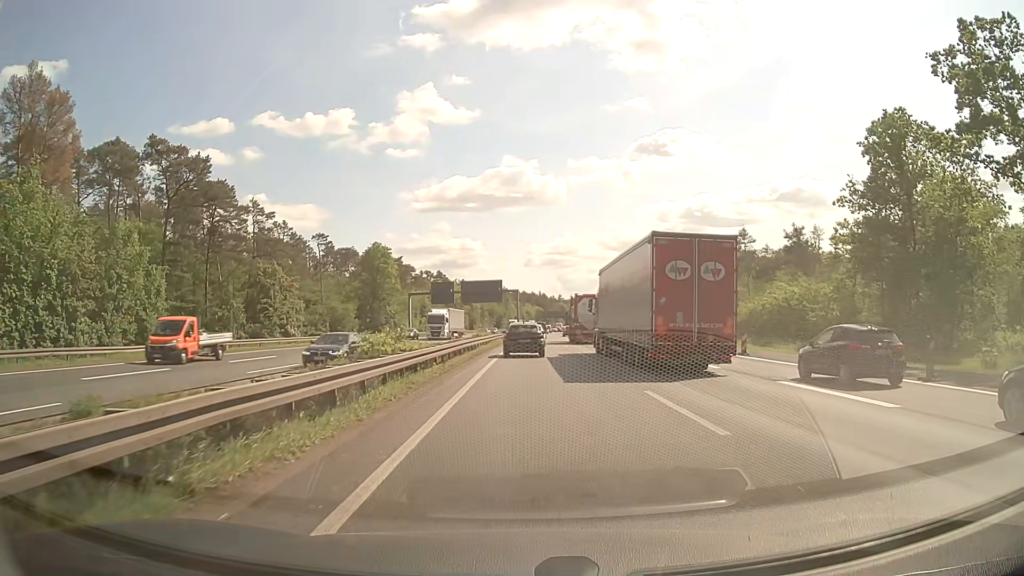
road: motorway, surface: asphalt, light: Day
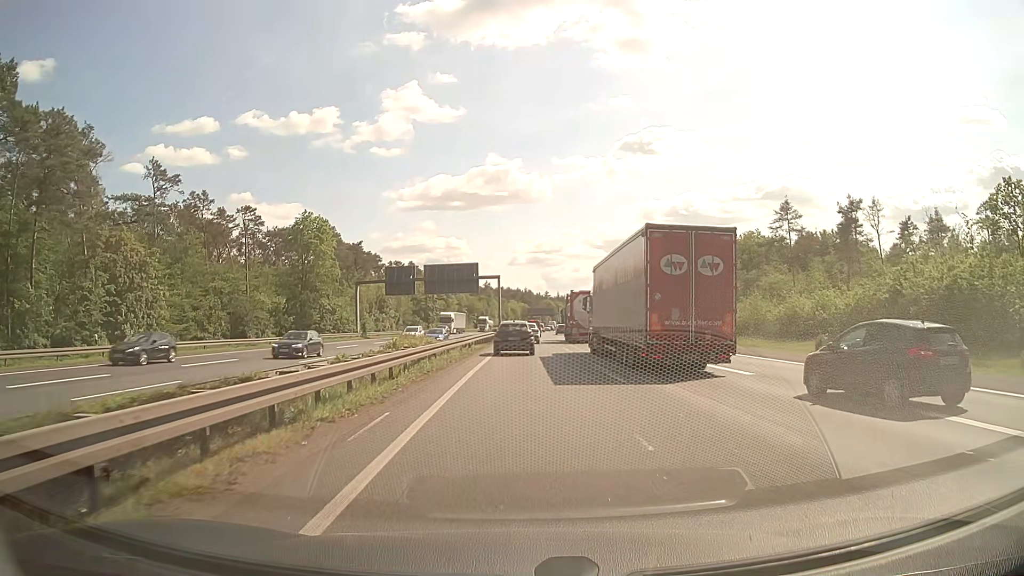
(+0.3, +28.4) m; +1°
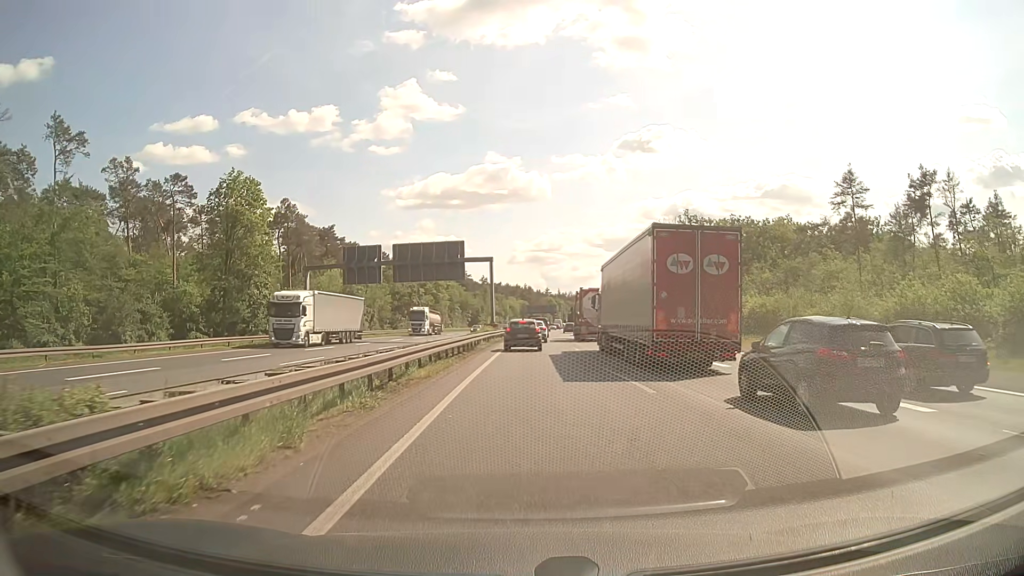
(+0.1, +21.0) m; +1°
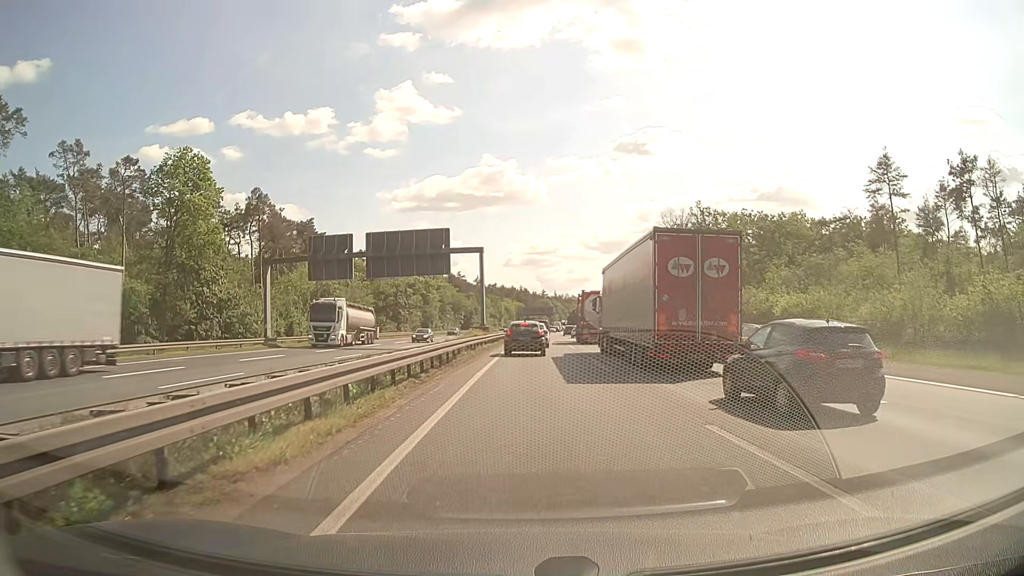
(0.0, +10.1) m; 0°
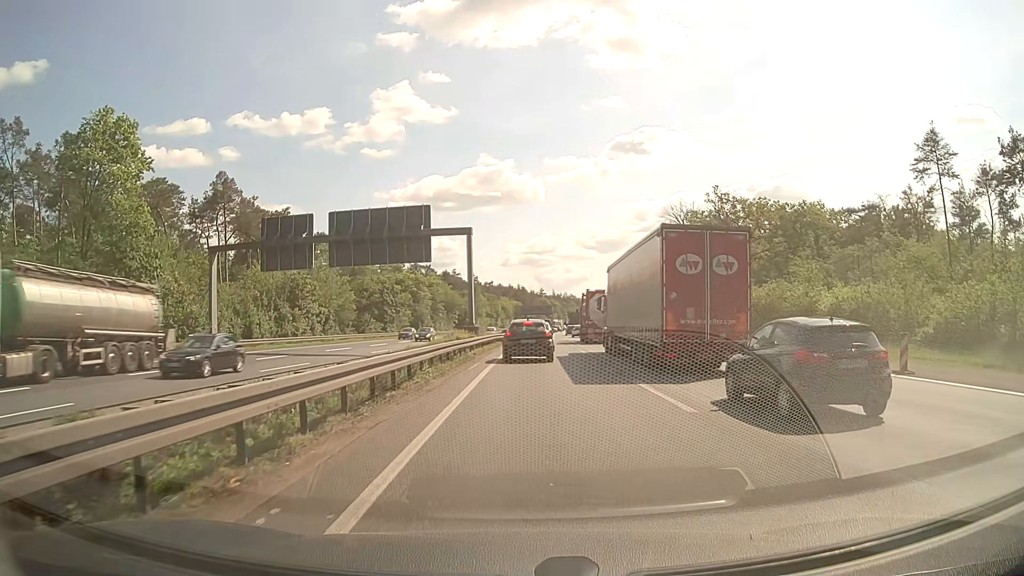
(0.0, +10.6) m; 0°
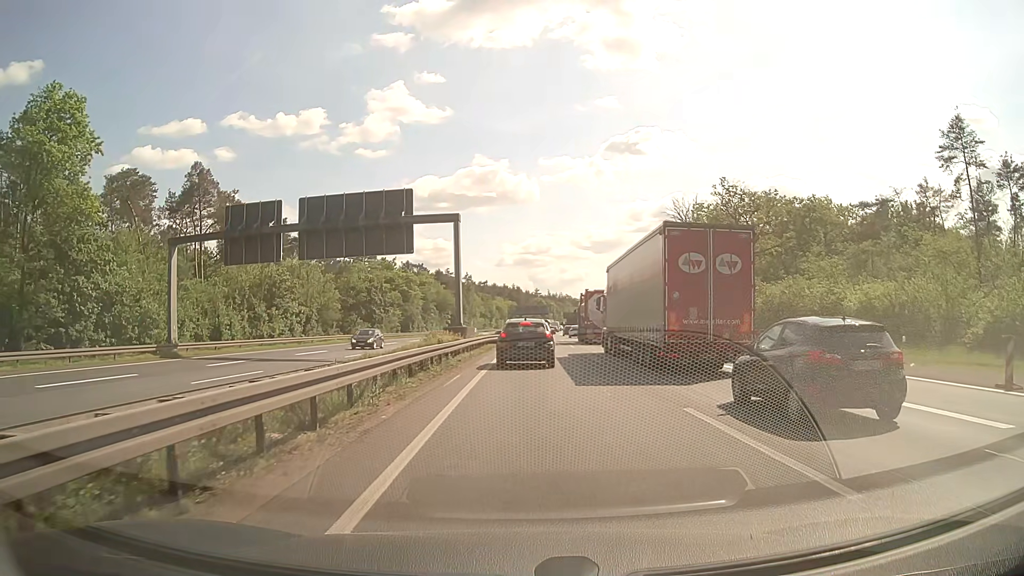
(0.0, +5.5) m; 0°
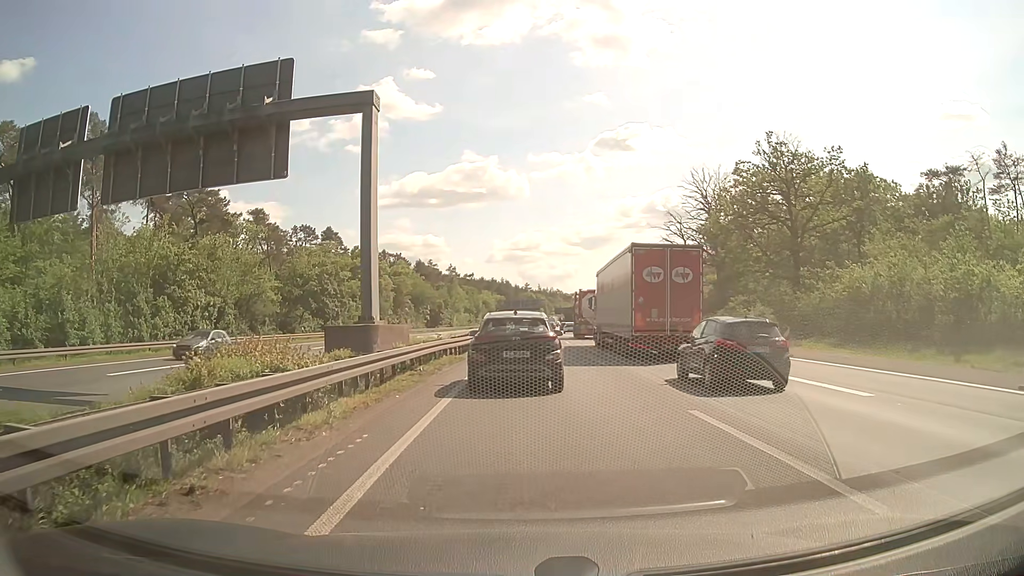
(+0.2, +19.1) m; 0°
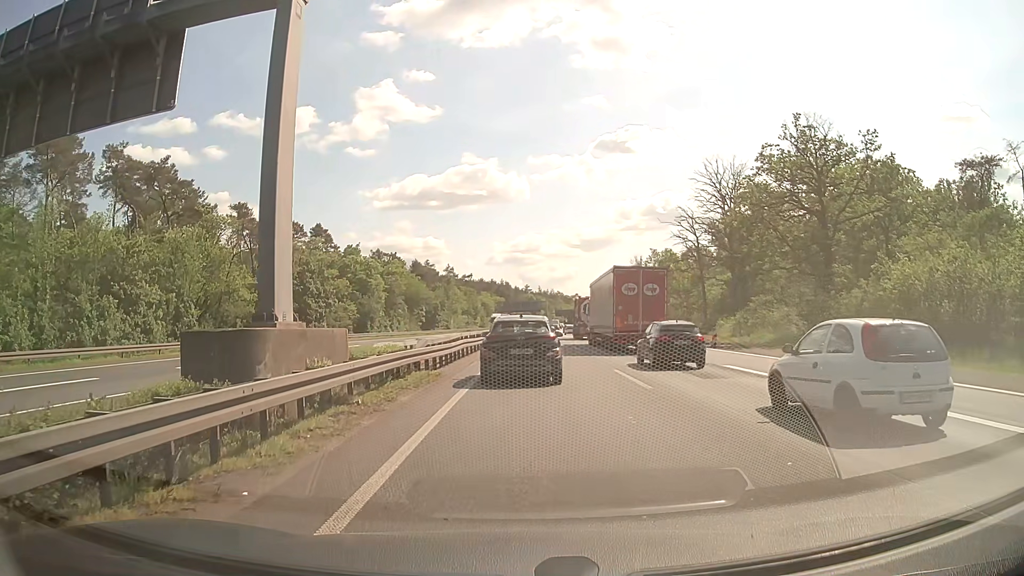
(0.0, +7.0) m; 0°
(0, +10) (0, +20) (+1, +30) (+1, +40) (+2, +50) (+2, +60) (+2, +70) (+3, +80) (+3, +90) (+4, +100) m
